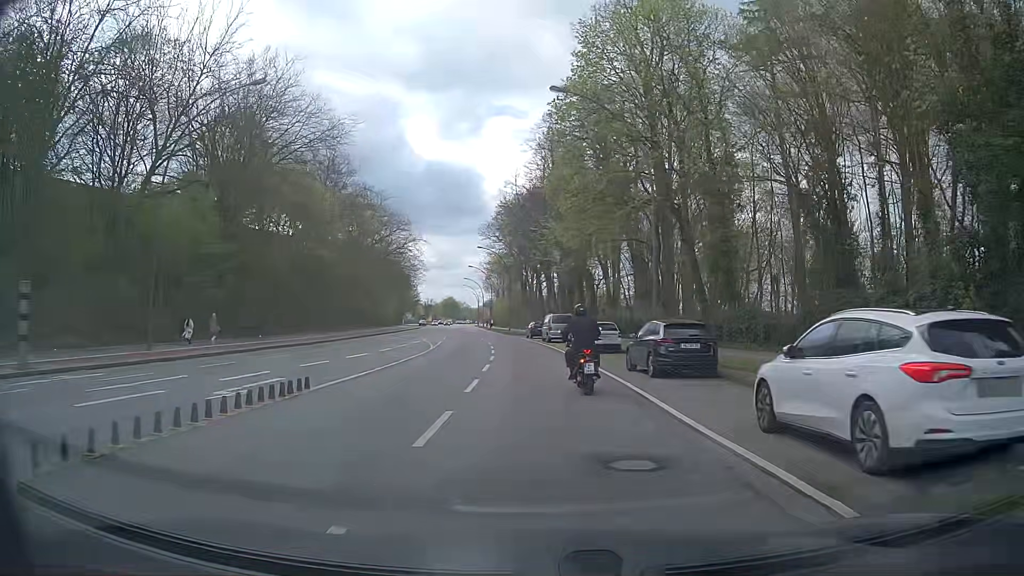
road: secondary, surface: asphalt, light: Day
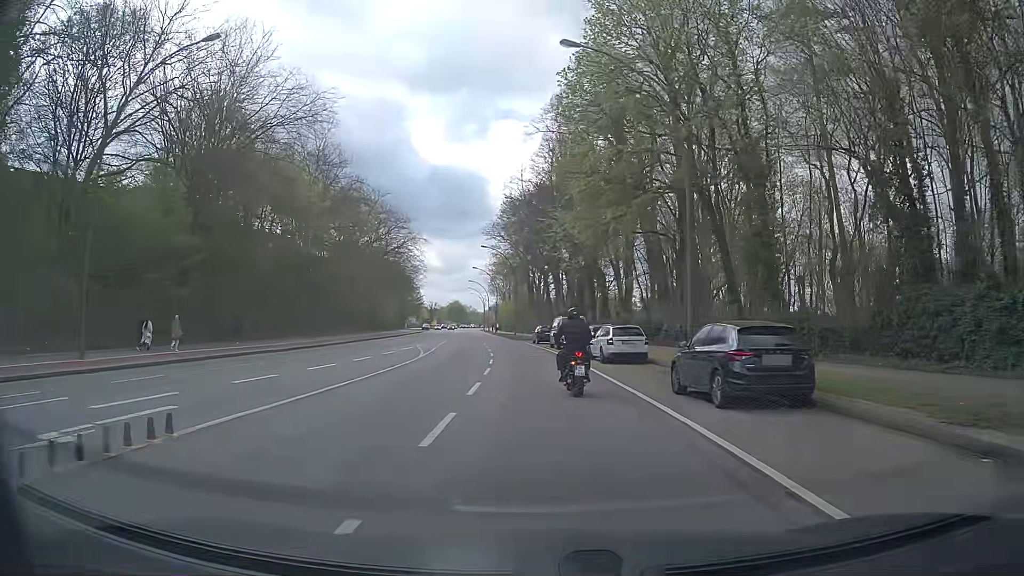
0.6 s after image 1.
(-0.1, +5.9) m; 0°
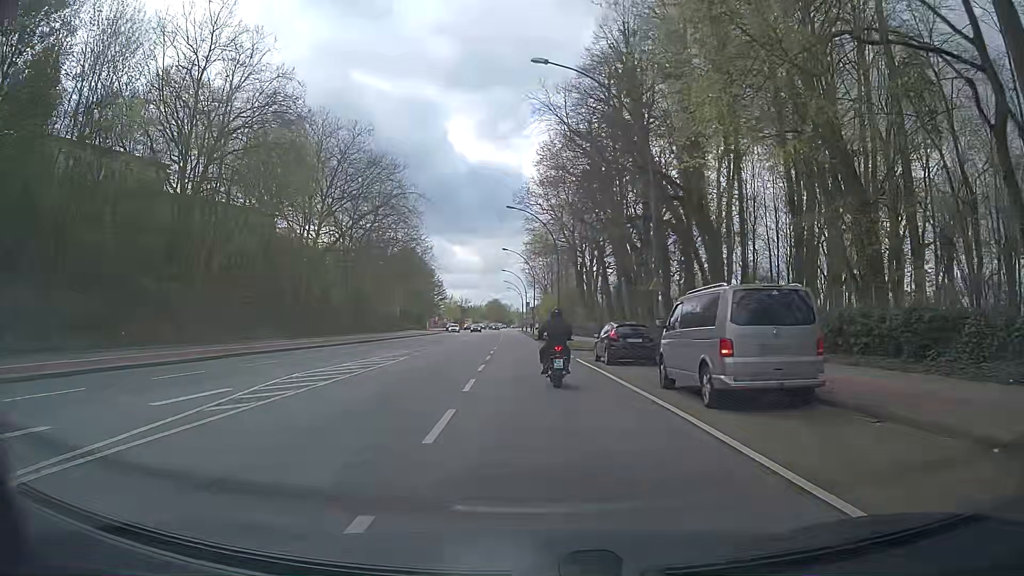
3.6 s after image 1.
(-1.3, +30.2) m; -5°
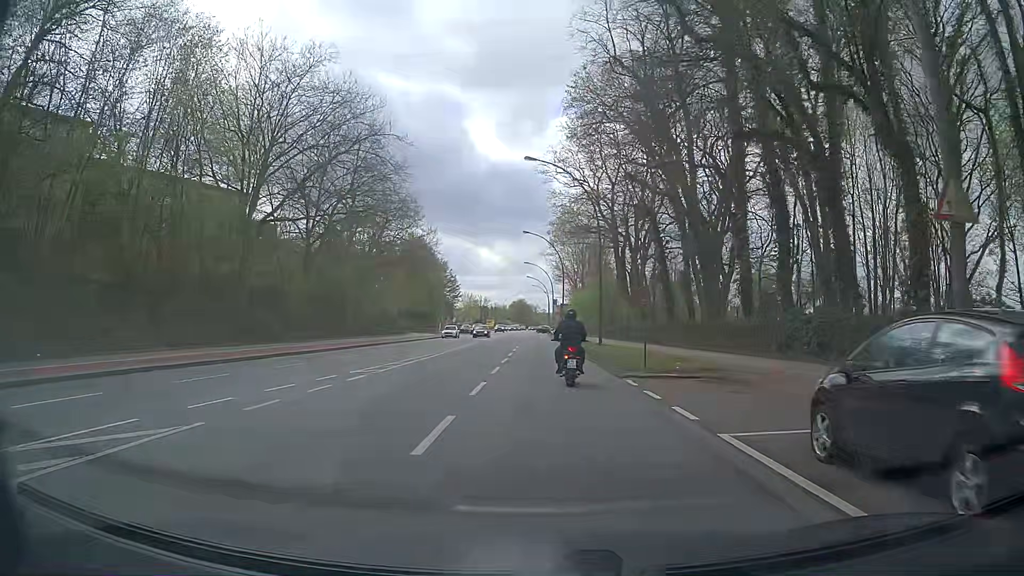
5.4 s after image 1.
(-0.3, +18.9) m; -1°
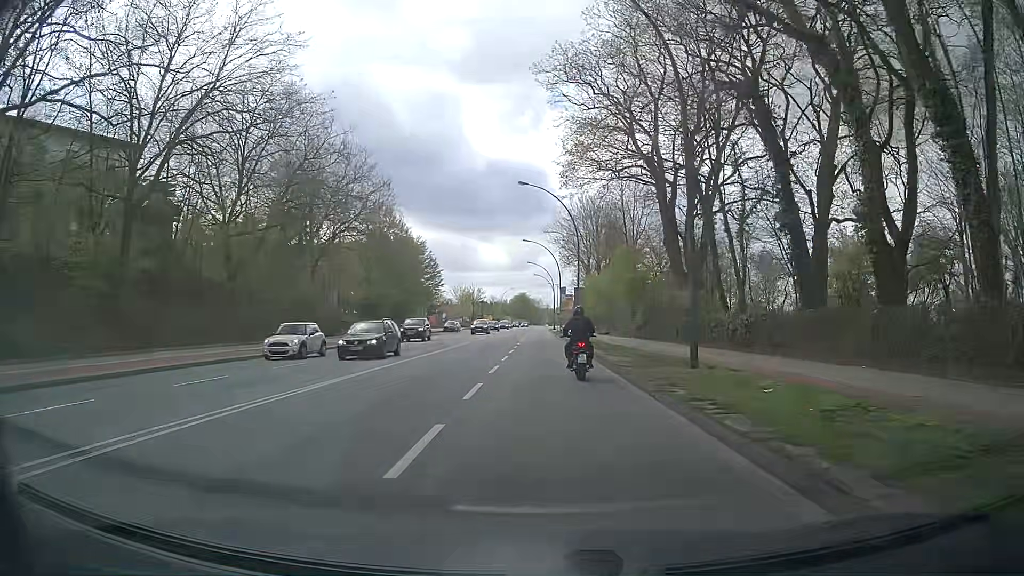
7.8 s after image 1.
(-0.3, +25.3) m; 0°
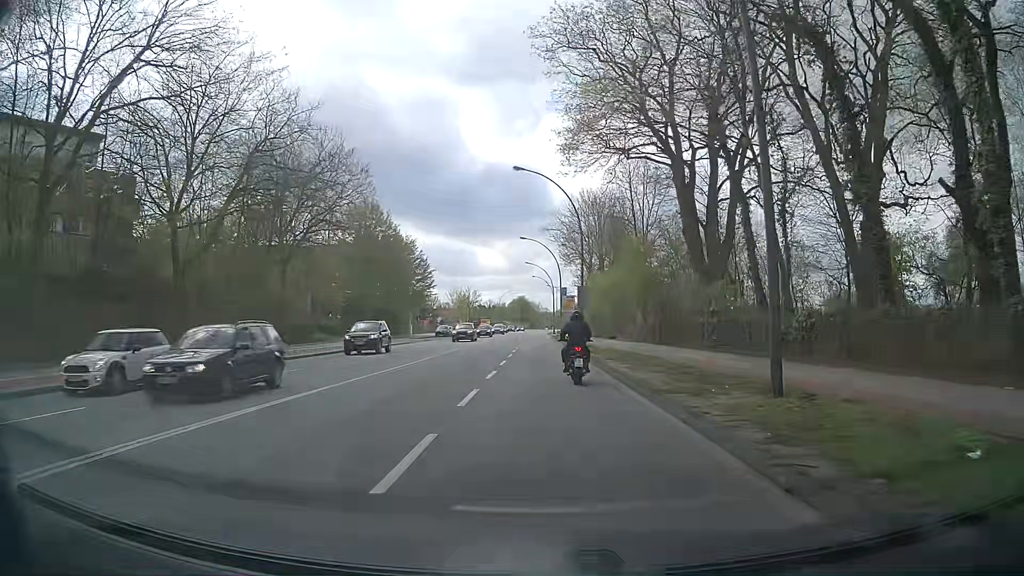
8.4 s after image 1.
(0.0, +6.4) m; -1°
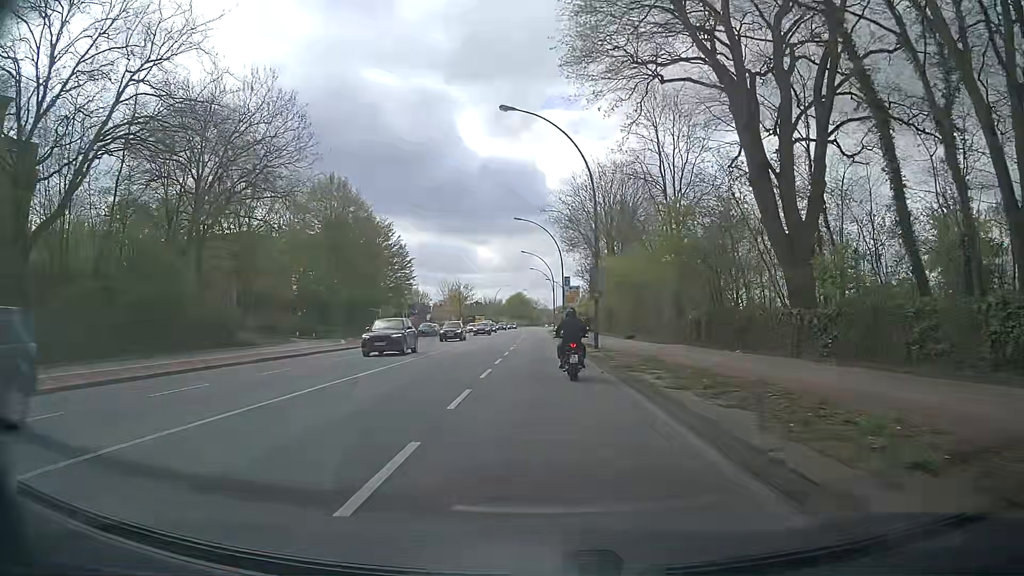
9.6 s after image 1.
(+0.1, +12.8) m; +1°
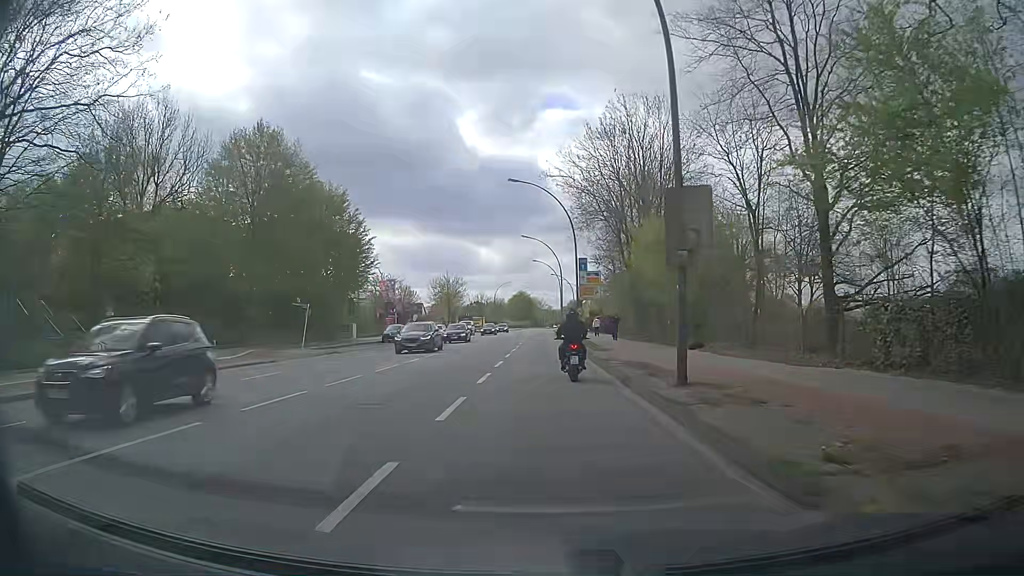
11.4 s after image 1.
(-0.1, +19.3) m; -1°
(0, +10) (0, +20) (0, +30) (0, +40) (0, +50) (+1, +60) (+1, +70) (+1, +80) (+1, +90) (+2, +100) m
